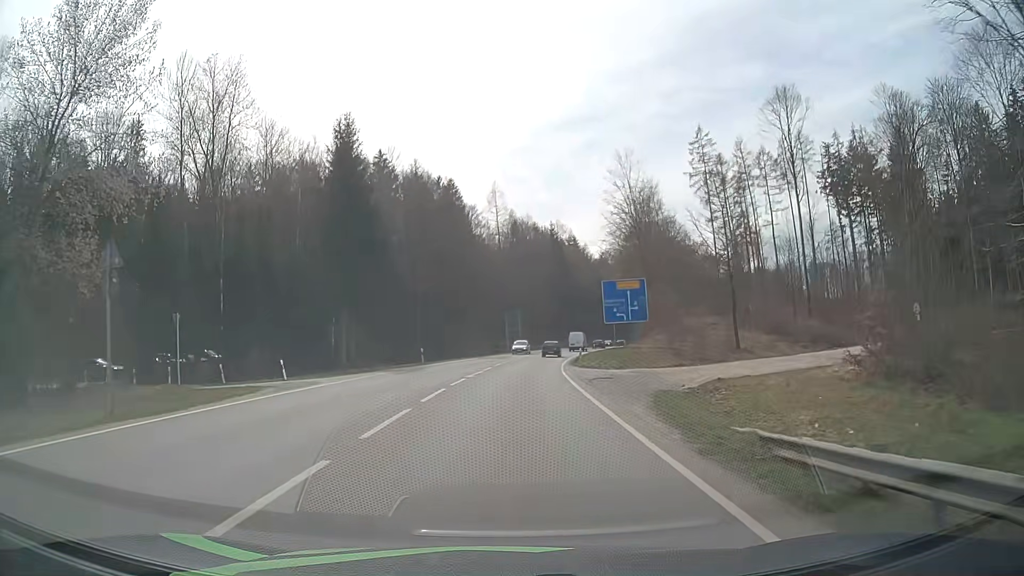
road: secondary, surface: asphalt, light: Day
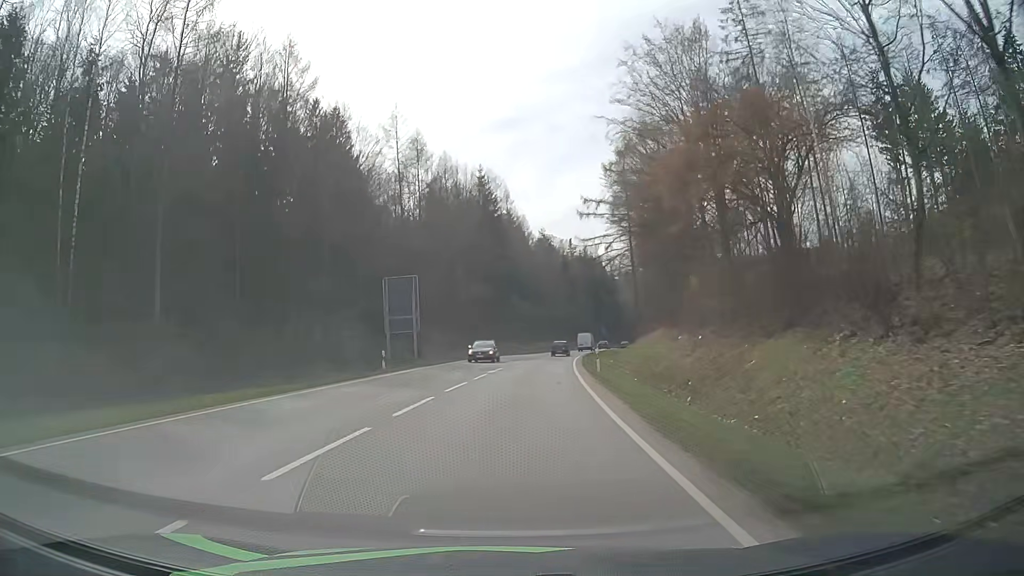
(+2.8, +50.8) m; +6°
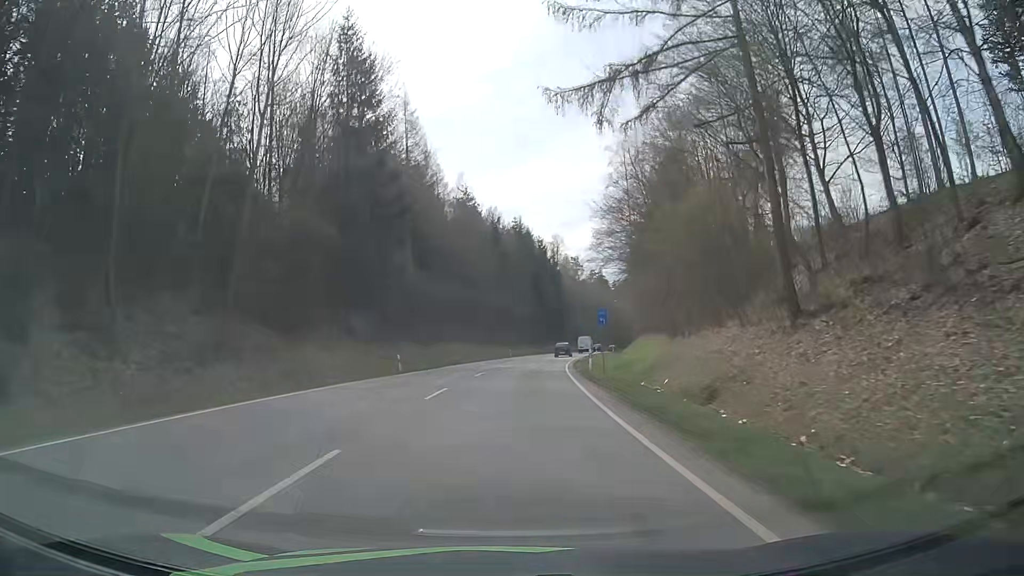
(+3.3, +51.0) m; +6°
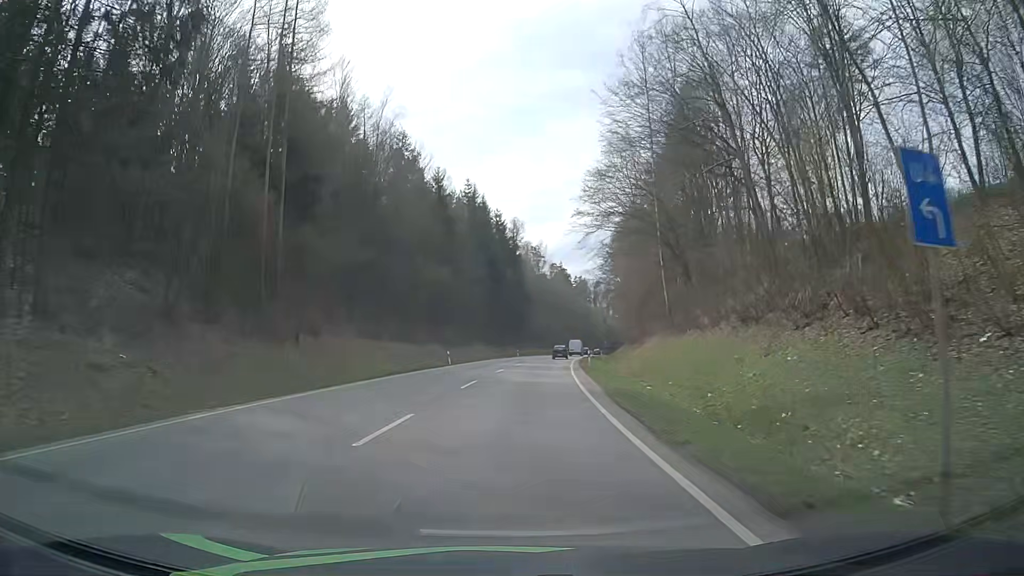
(+1.3, +31.1) m; +4°
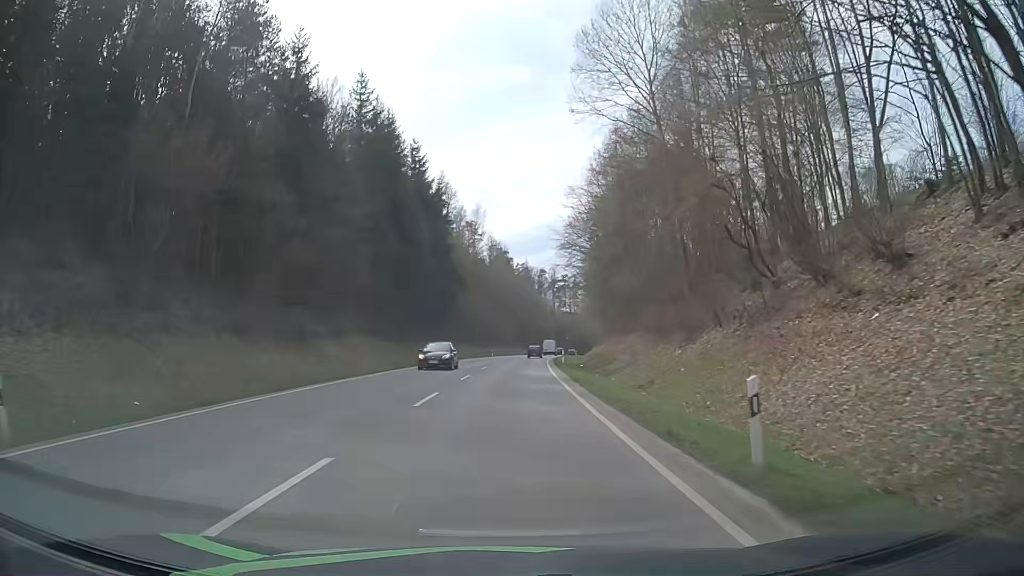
(+2.4, +41.6) m; +5°
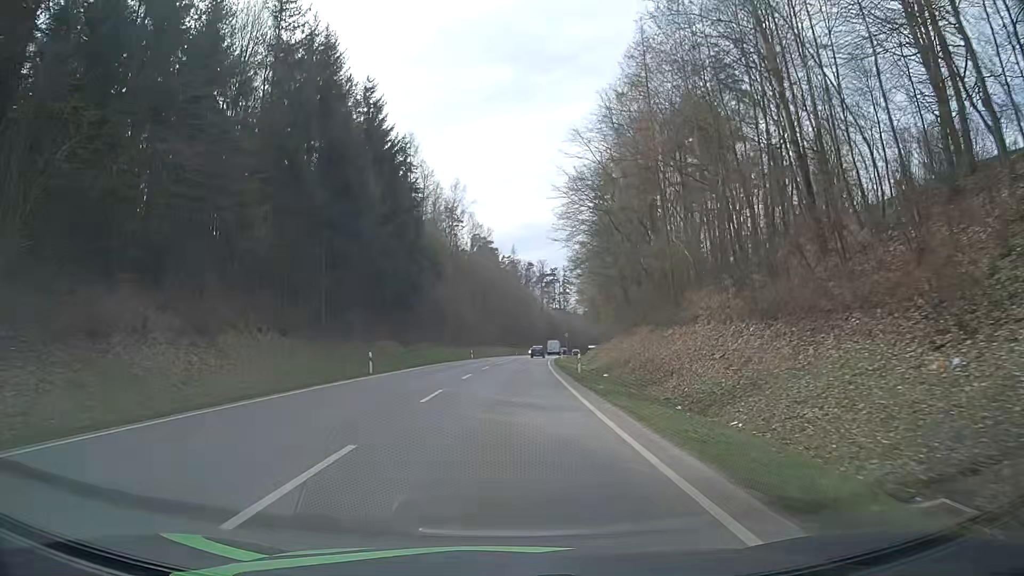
(+0.3, +20.9) m; +2°
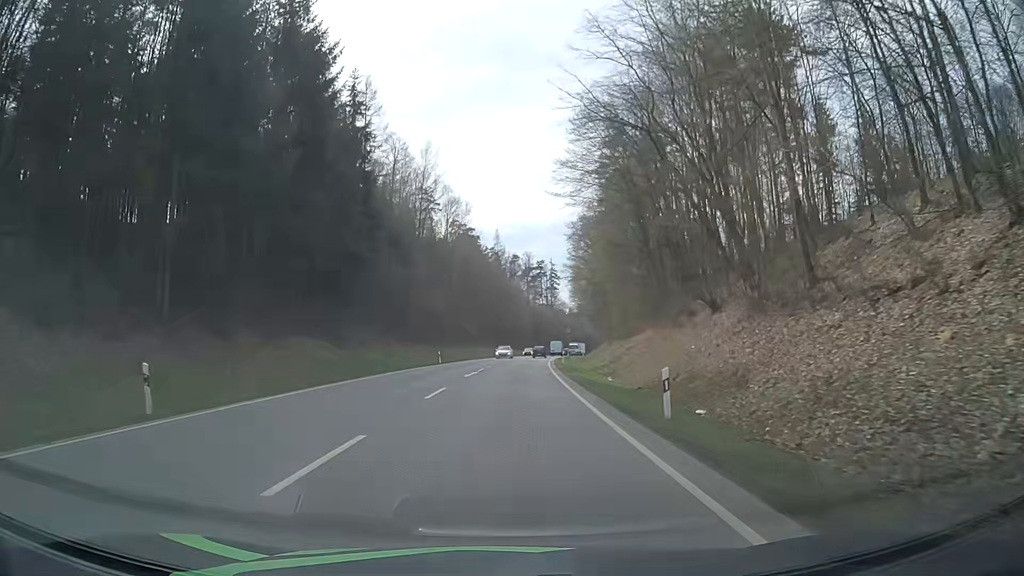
(+0.2, +21.0) m; +2°
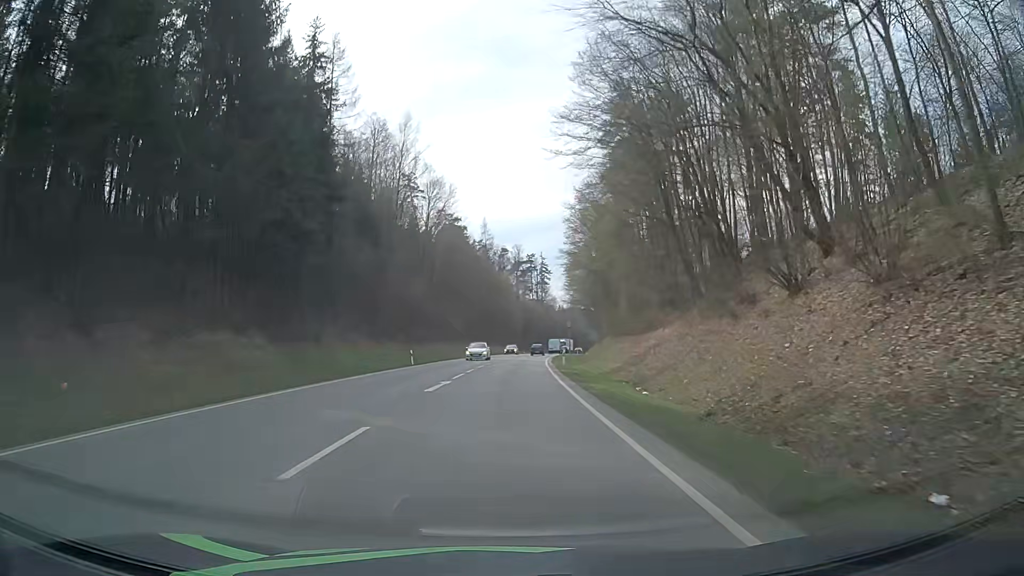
(0.0, +10.5) m; 0°
(0, +10) (0, +20) (+1, +30) (+1, +40) (+1, +50) (+2, +60) (+3, +70) (+3, +80) (+4, +90) (+6, +100) m
